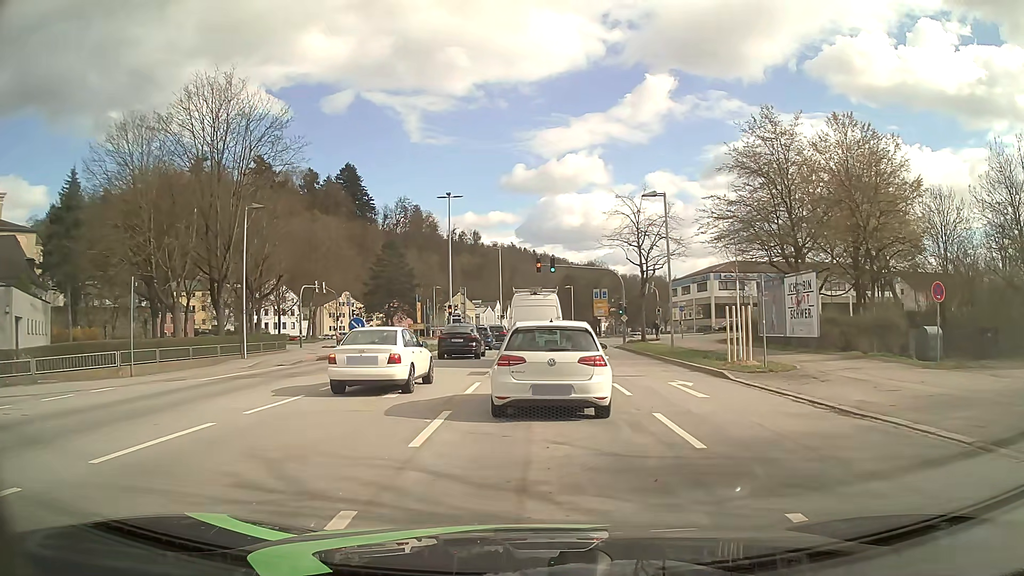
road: secondary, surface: asphalt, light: Day
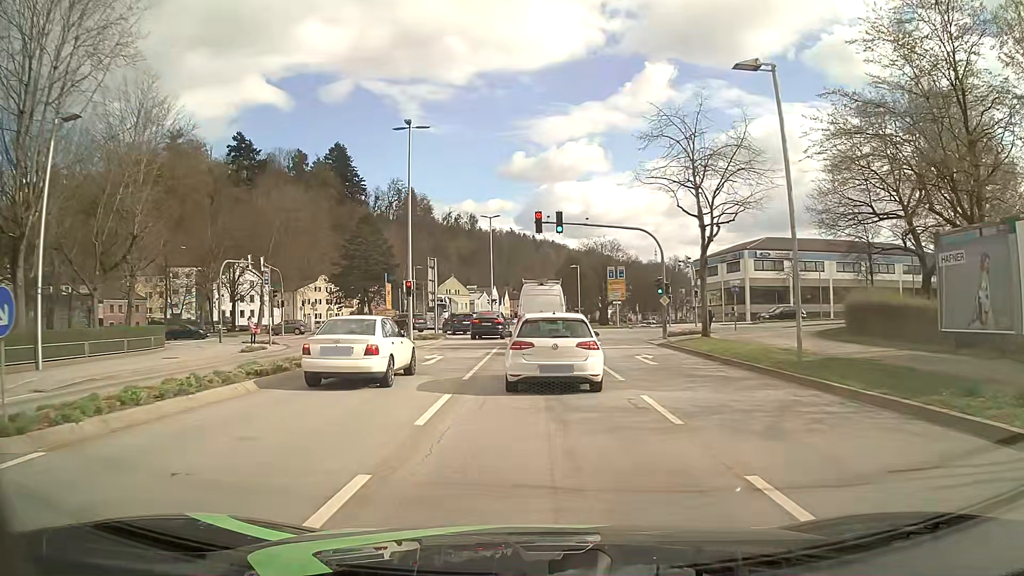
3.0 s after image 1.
(+0.4, +17.6) m; 0°
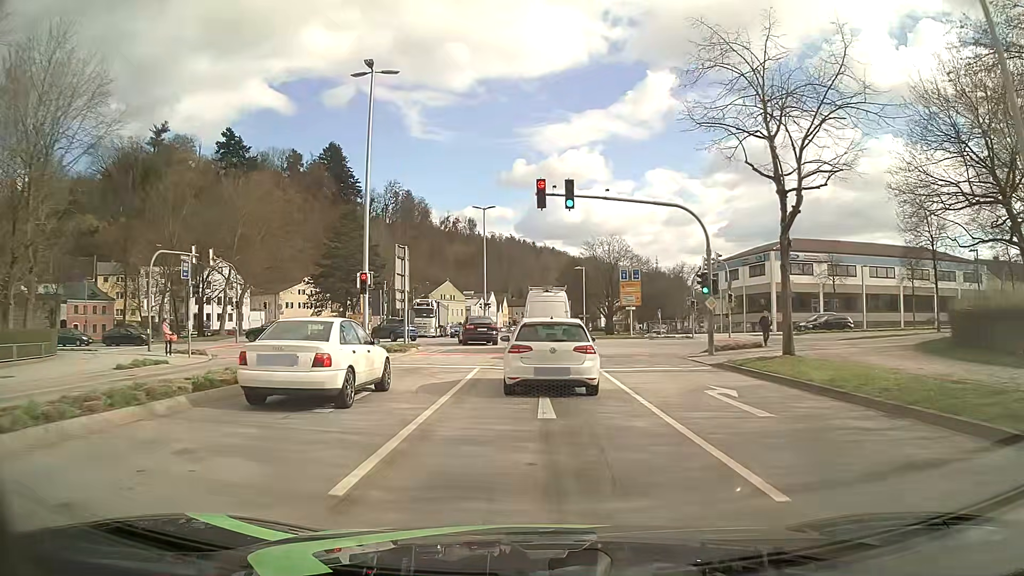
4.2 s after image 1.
(+0.1, +9.7) m; +1°
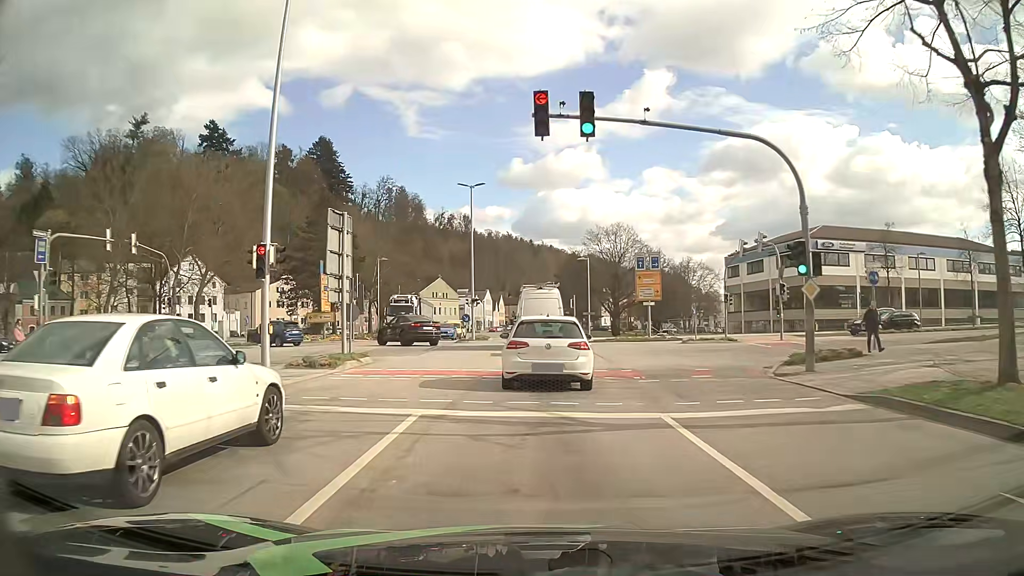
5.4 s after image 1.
(-0.1, +10.2) m; 0°
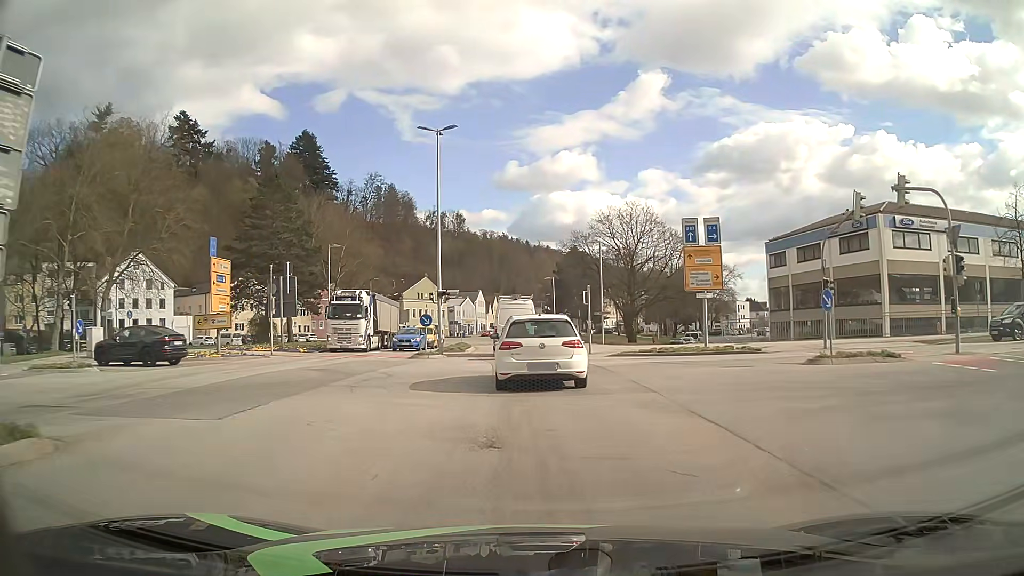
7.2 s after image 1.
(+0.1, +16.3) m; 0°
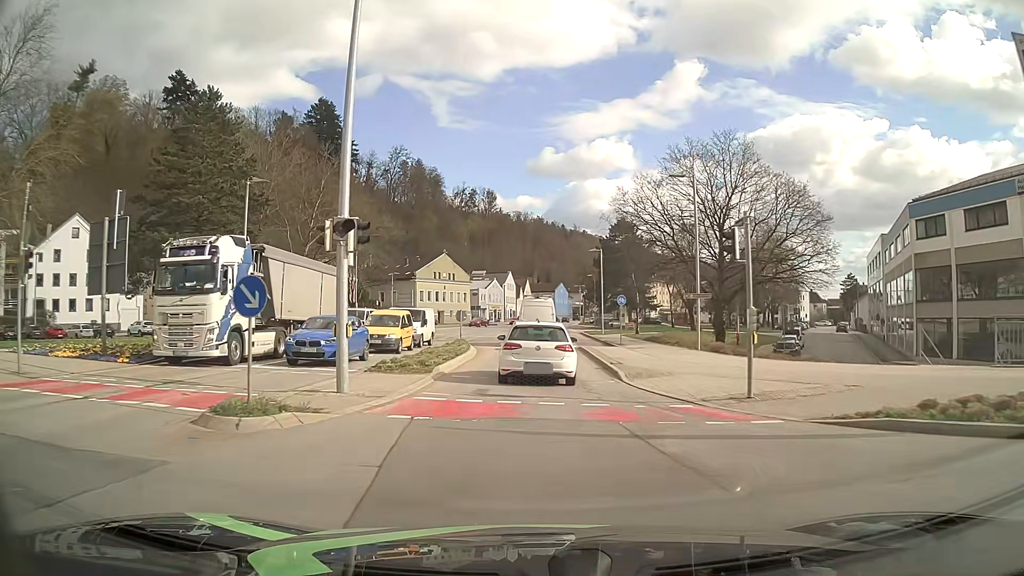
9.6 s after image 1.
(-0.4, +22.2) m; -3°
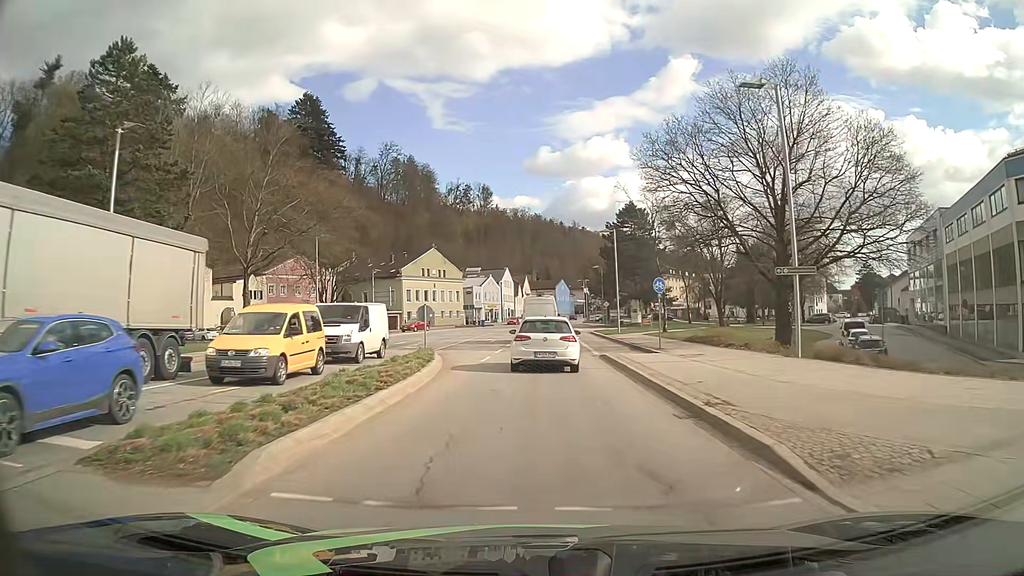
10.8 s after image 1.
(0.0, +12.1) m; 0°
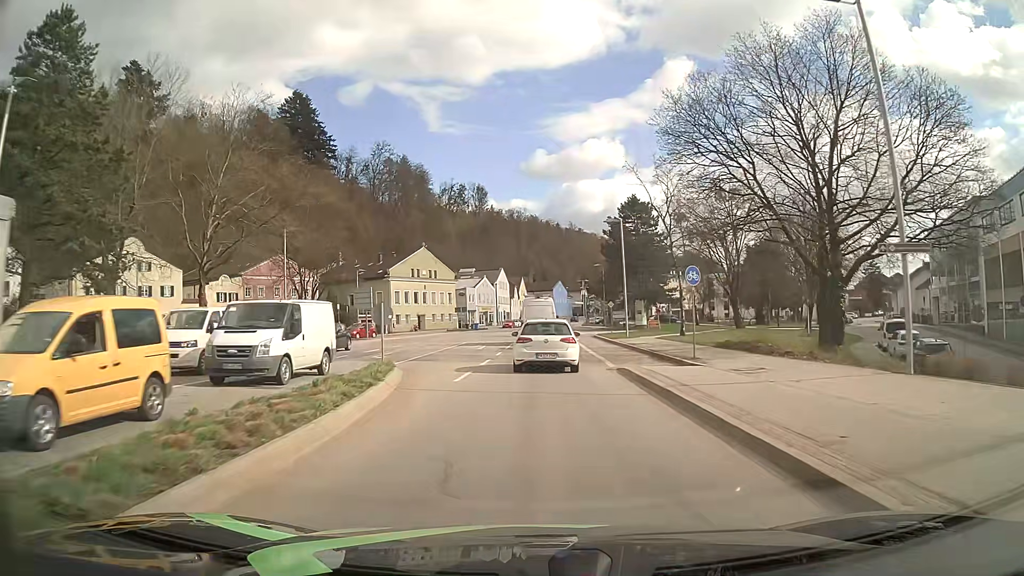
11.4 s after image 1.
(0.0, +6.5) m; +1°
(0, +10) (0, +20) (0, +30) (0, +40) (0, +50) (+1, +60) (+1, +70) (+1, +80) (+1, +90) (+1, +100) m
